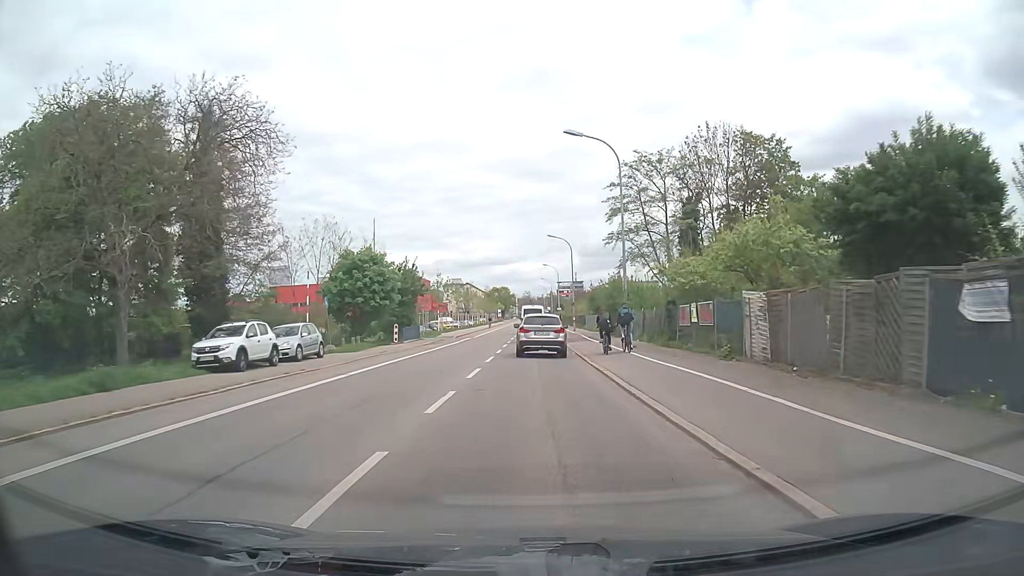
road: secondary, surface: asphalt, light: Day
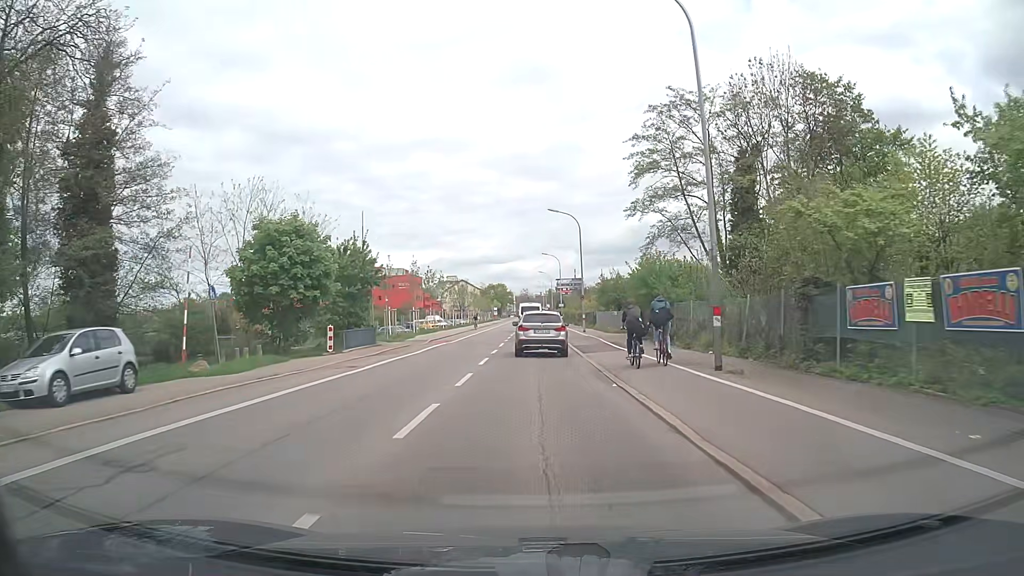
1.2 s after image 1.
(0.0, +14.2) m; 0°
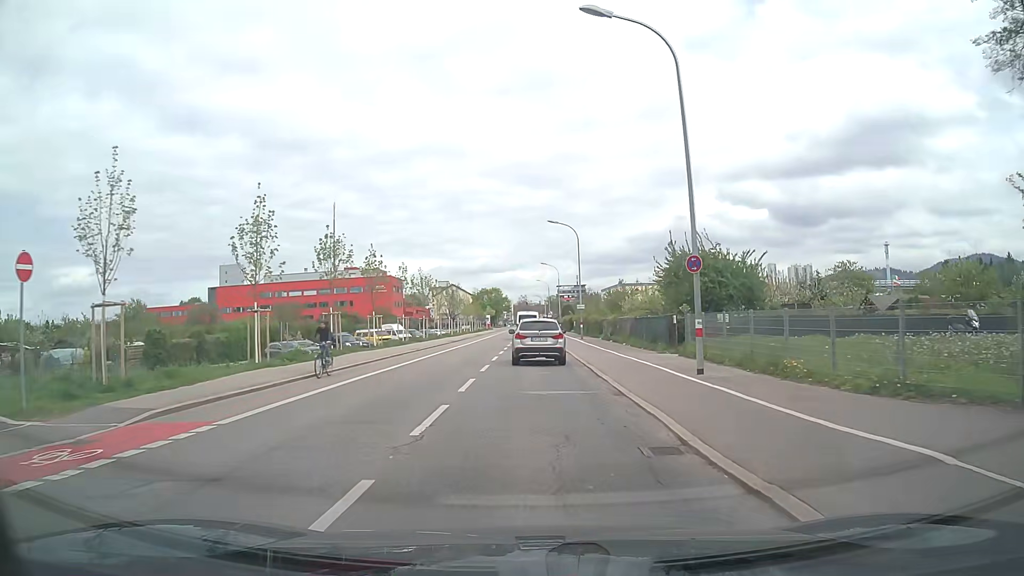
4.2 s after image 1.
(-0.1, +34.6) m; 0°
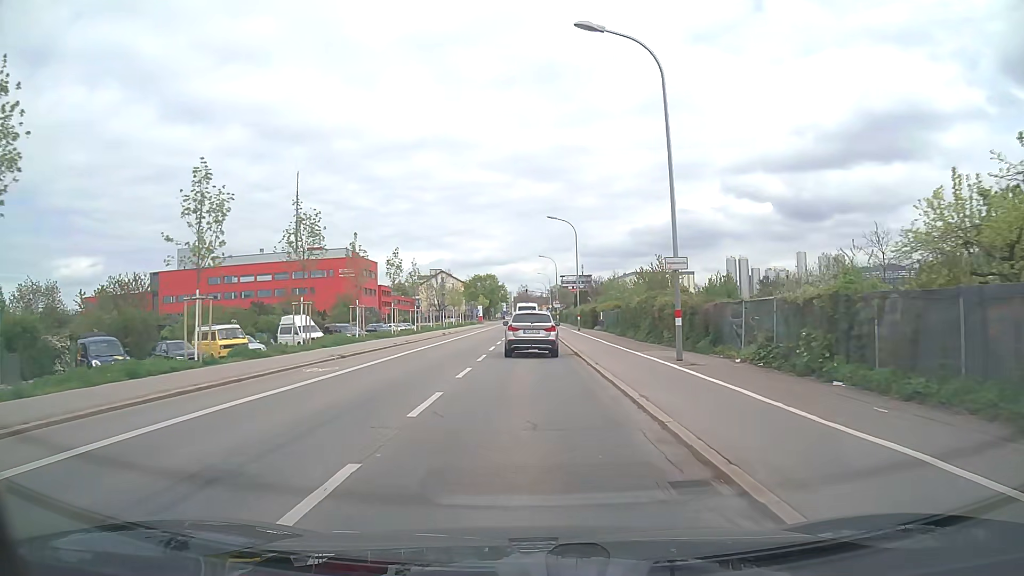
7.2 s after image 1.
(+0.3, +34.9) m; 0°
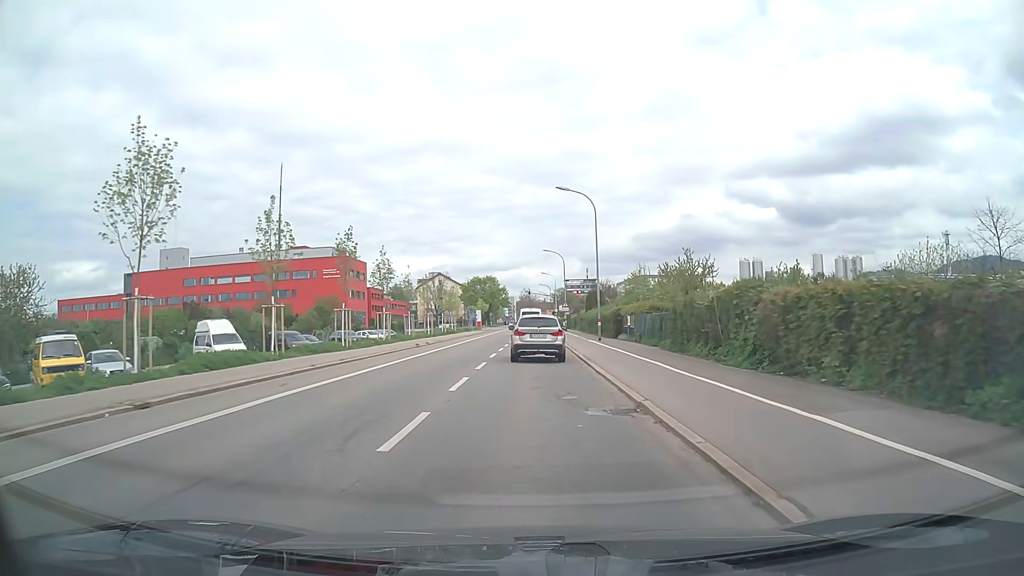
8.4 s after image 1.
(-0.1, +14.1) m; 0°
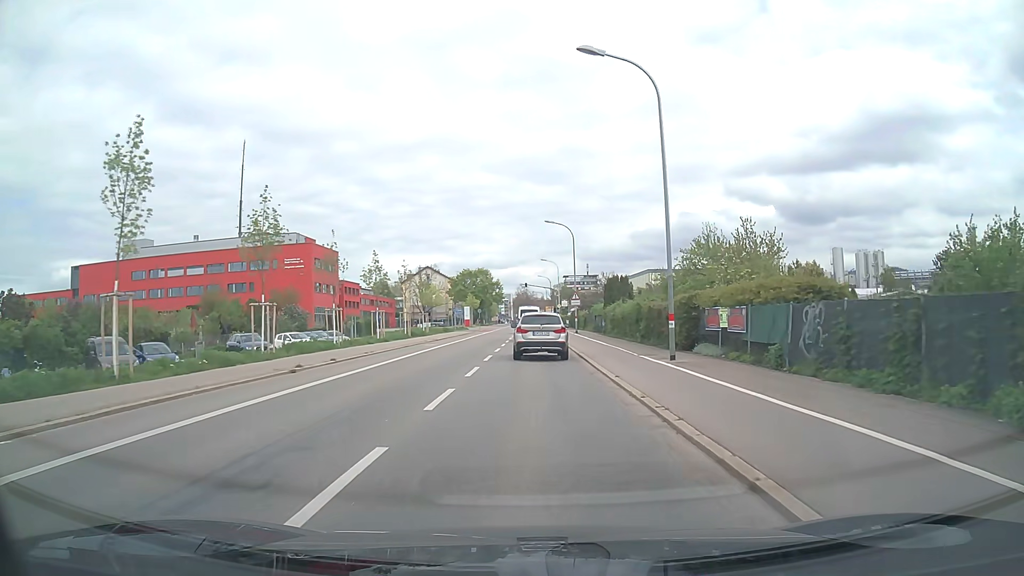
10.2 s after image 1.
(+0.1, +21.2) m; 0°
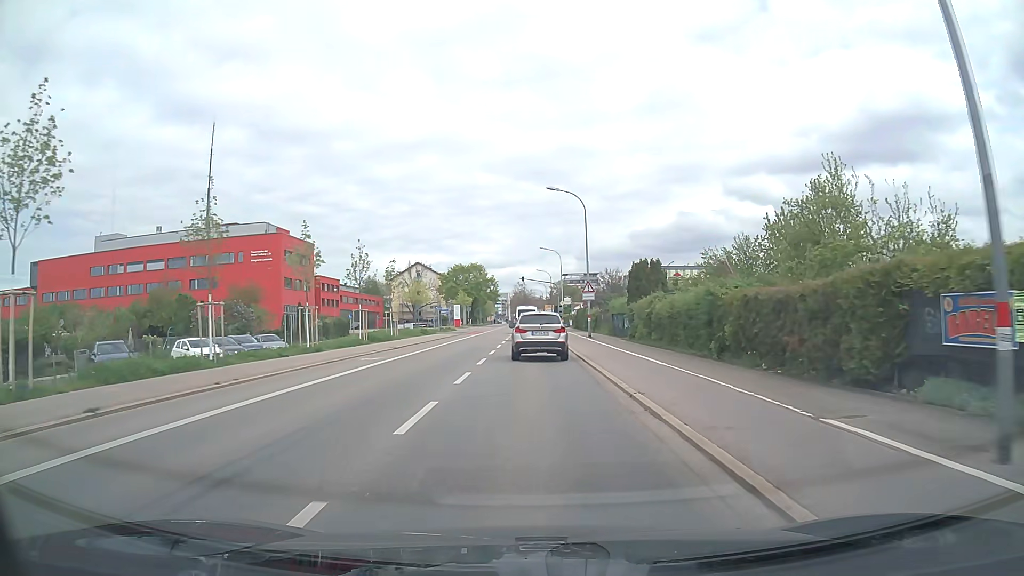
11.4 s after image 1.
(0.0, +14.2) m; 0°
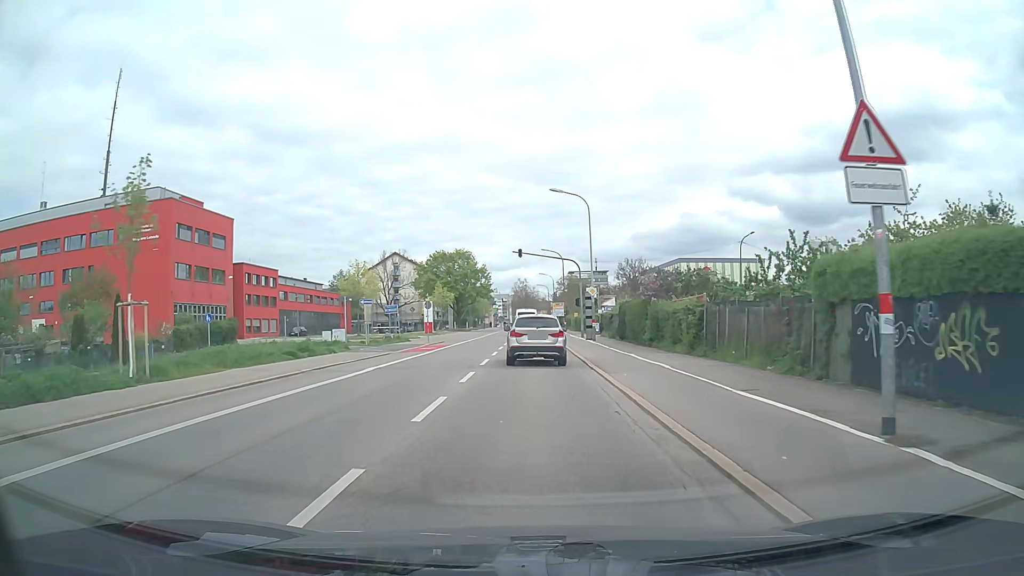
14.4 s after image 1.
(0.0, +34.8) m; 0°
(0, +10) (0, +20) (0, +30) (0, +40) (0, +50) (0, +60) (0, +70) (0, +80) (0, +90) (0, +100) m
